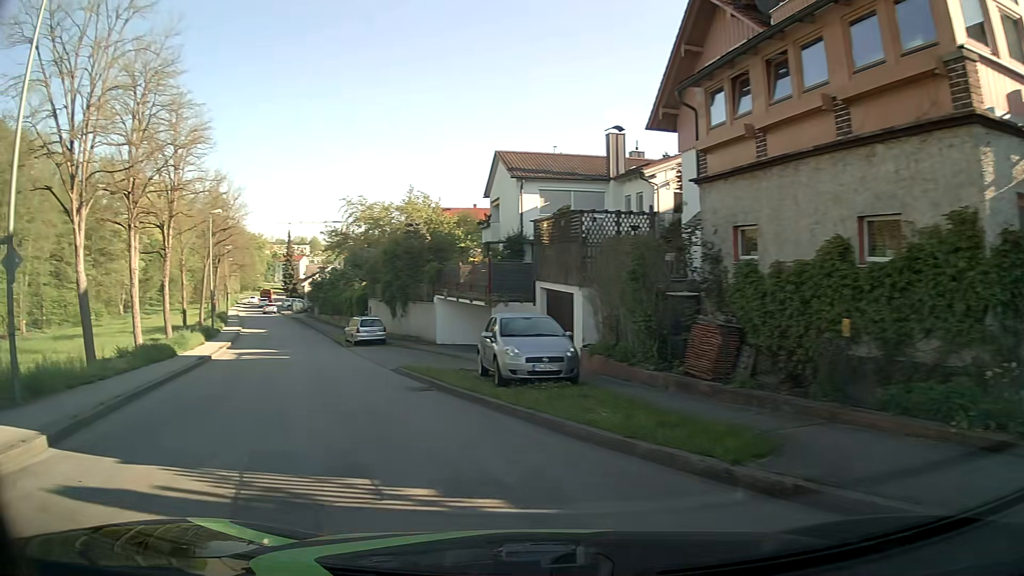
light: Day
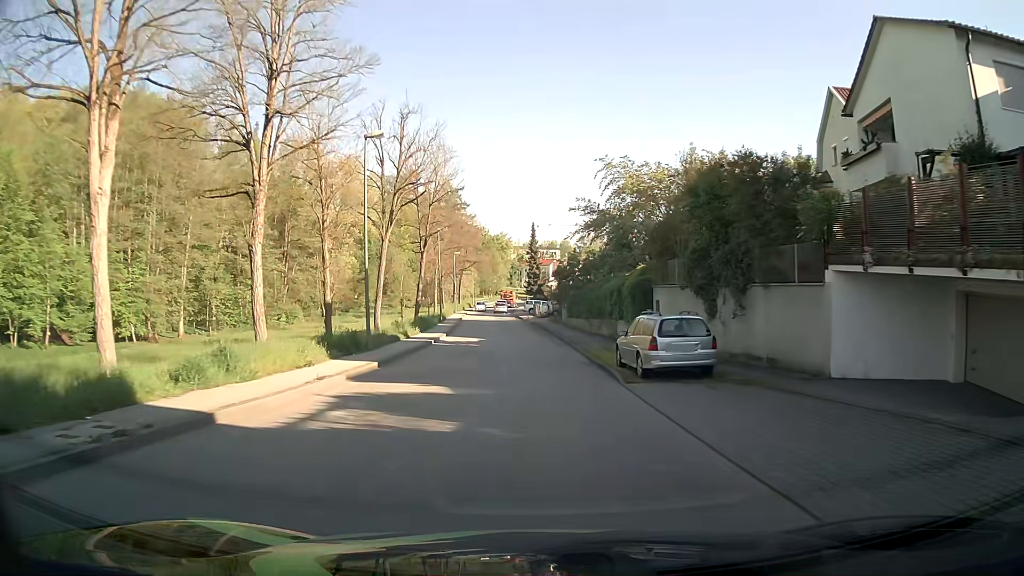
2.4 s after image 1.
(-5.3, +18.8) m; -22°
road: unclassified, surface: asphalt
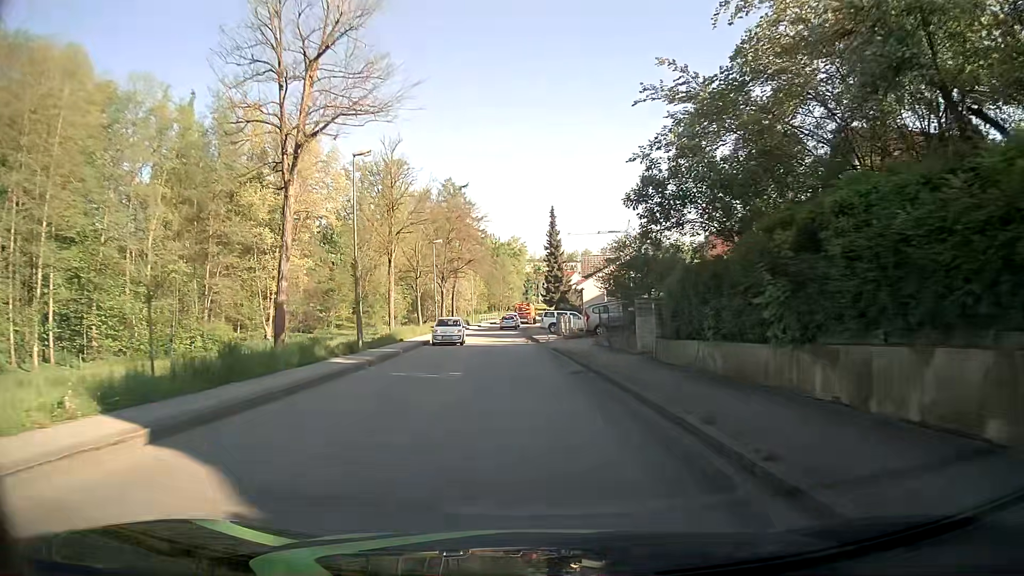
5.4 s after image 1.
(-0.4, +30.9) m; -1°
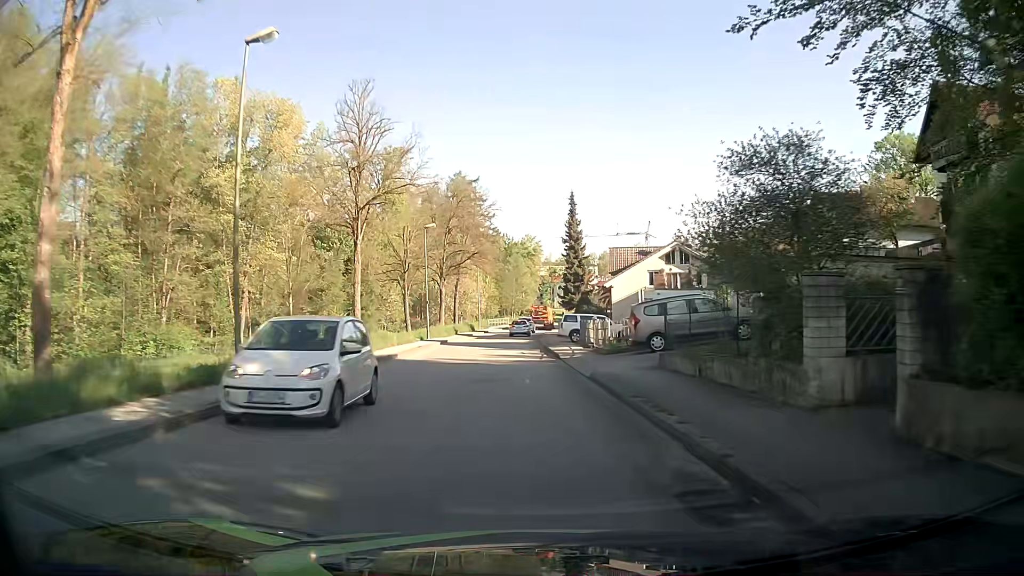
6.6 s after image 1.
(-0.2, +12.0) m; -1°
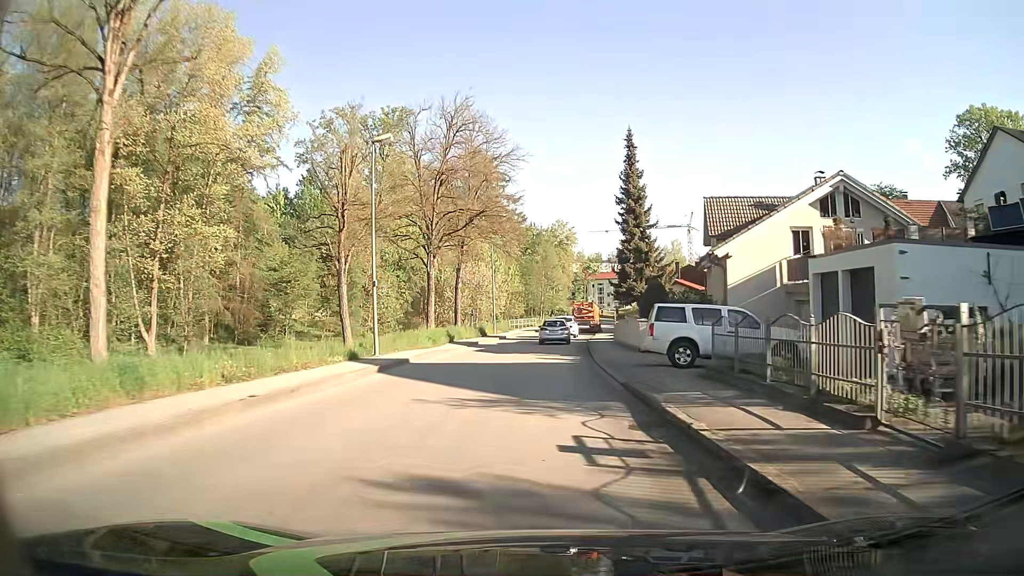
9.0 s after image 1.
(-0.8, +22.8) m; -2°
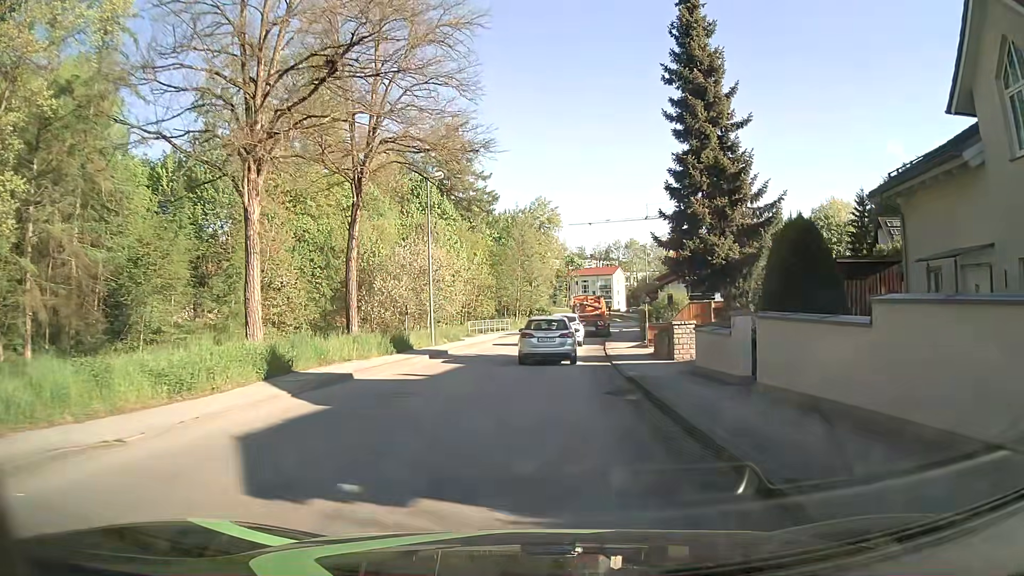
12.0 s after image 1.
(+0.2, +23.3) m; +2°
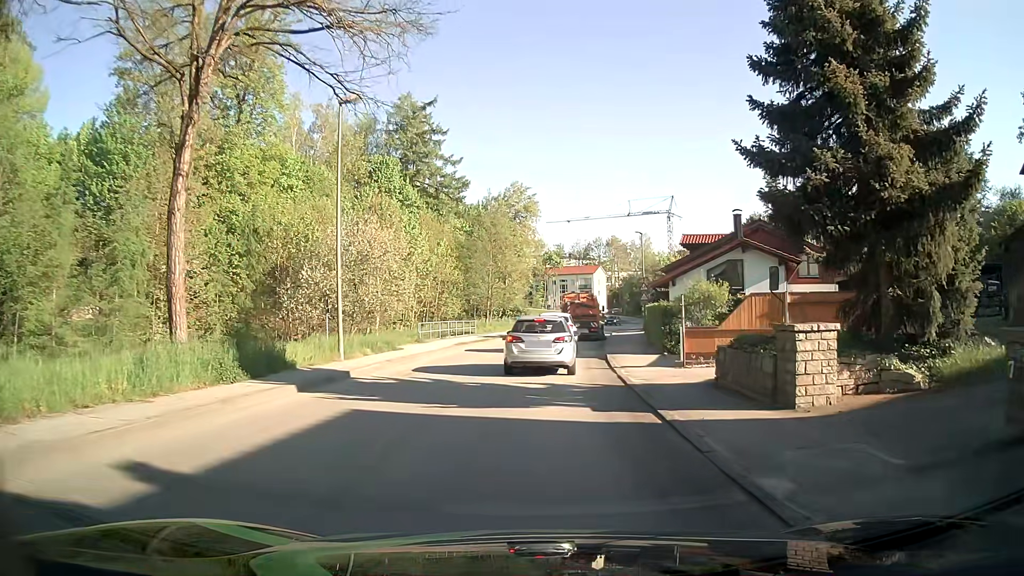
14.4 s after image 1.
(+0.1, +11.3) m; 0°
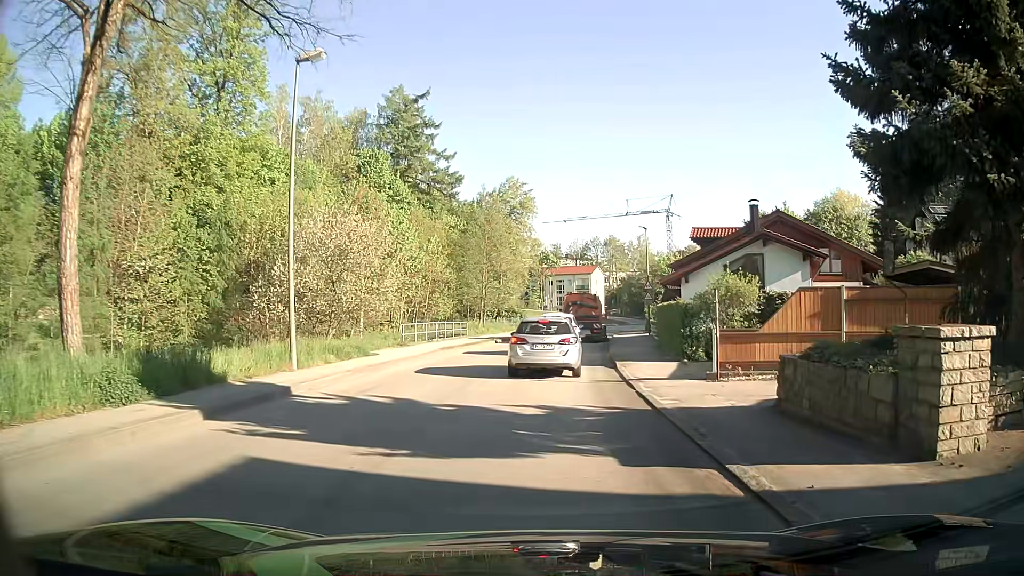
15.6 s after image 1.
(+0.1, +3.7) m; 0°
(0, +10) (+1, +20) (+2, +30) (+3, +40) (+5, +50) (+6, +60) (+8, +69) (+11, +79) (+13, +89) (+17, +98) m
